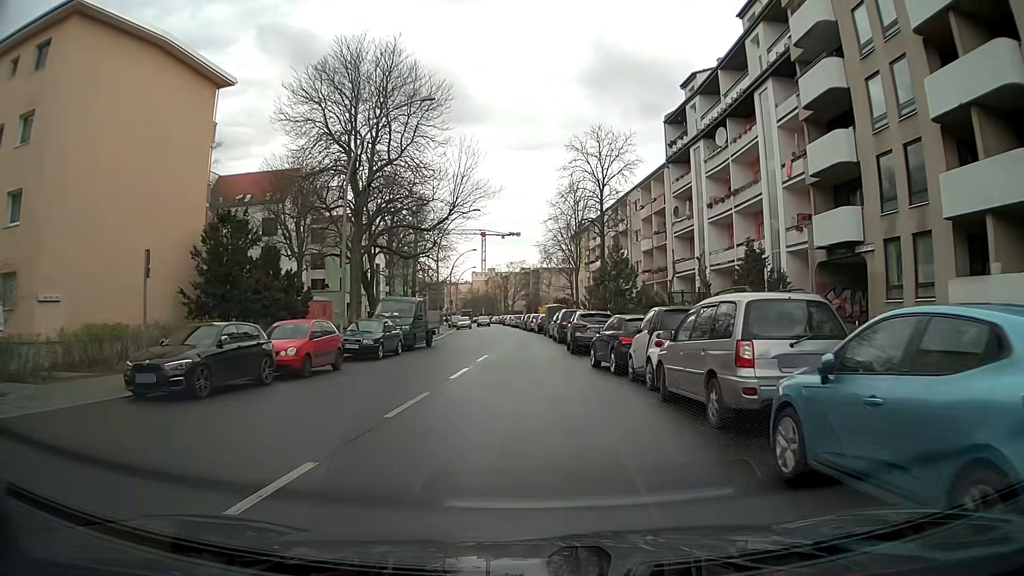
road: residential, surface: asphalt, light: Day
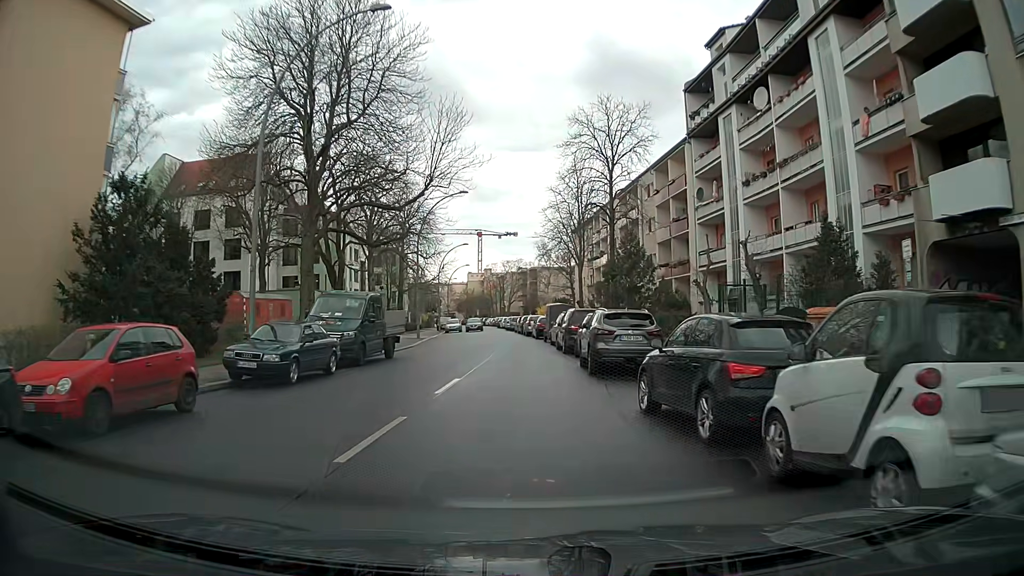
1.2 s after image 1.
(0.0, +8.8) m; +1°
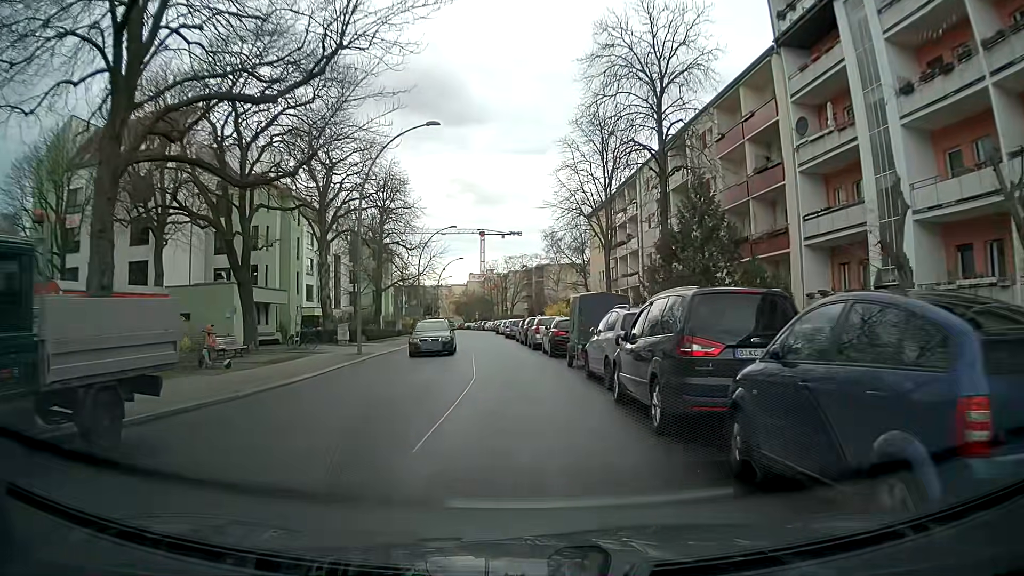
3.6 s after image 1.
(-0.3, +17.8) m; -1°
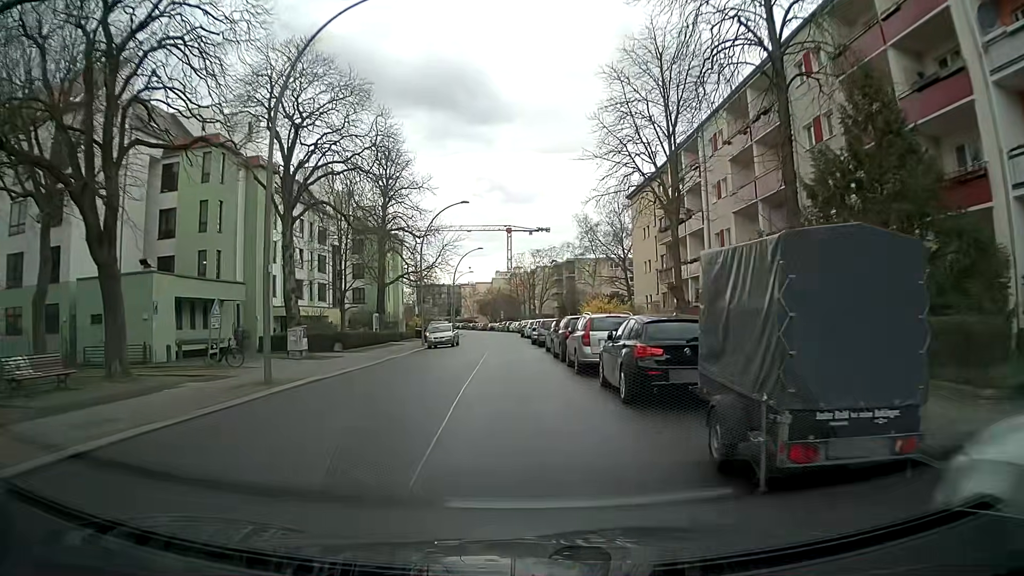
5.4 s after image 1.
(-0.1, +13.3) m; -2°
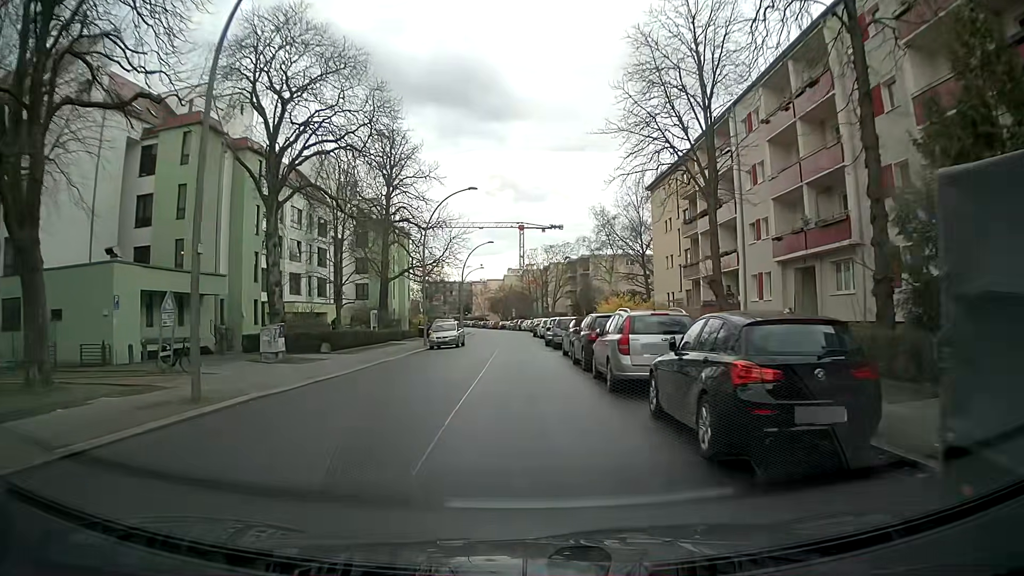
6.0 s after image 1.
(0.0, +4.4) m; -1°
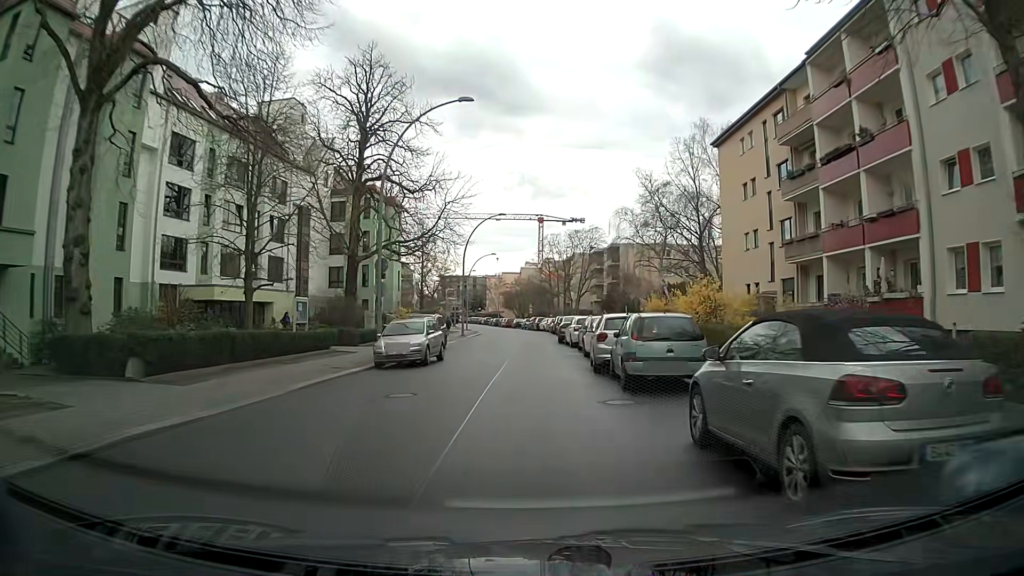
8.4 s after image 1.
(-0.2, +17.9) m; -2°
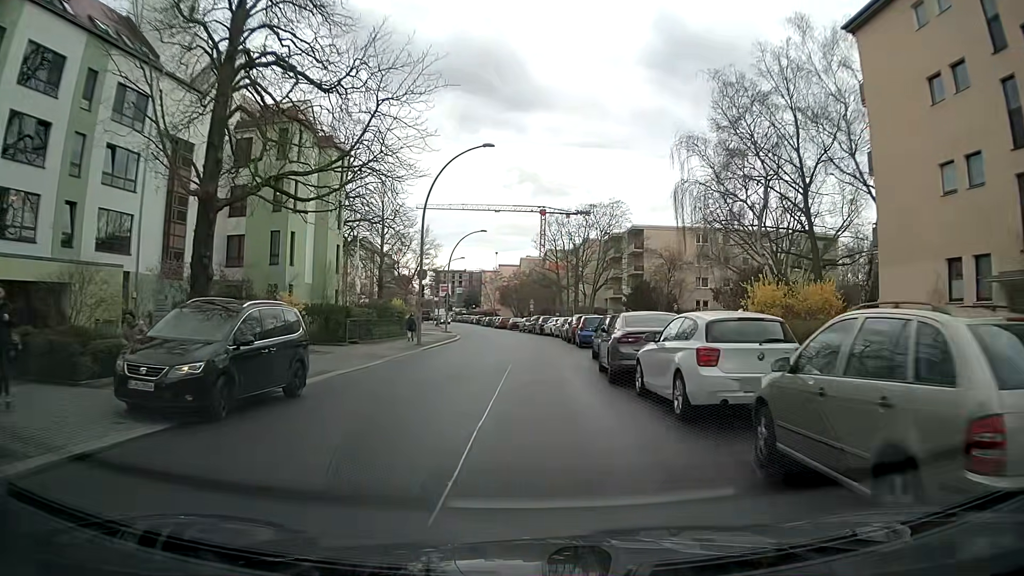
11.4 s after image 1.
(+0.2, +22.6) m; +1°
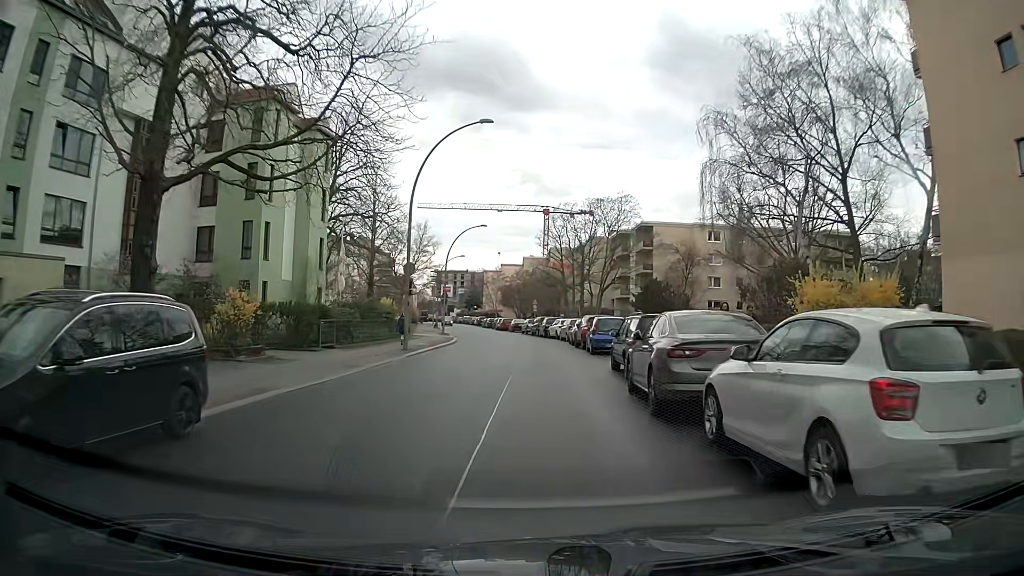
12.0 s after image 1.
(-0.1, +4.5) m; -1°
(0, +10) (0, +20) (0, +30) (0, +40) (0, +50) (-1, +60) (-3, +70) (-5, +80) (-6, +90) (-7, +99) m
